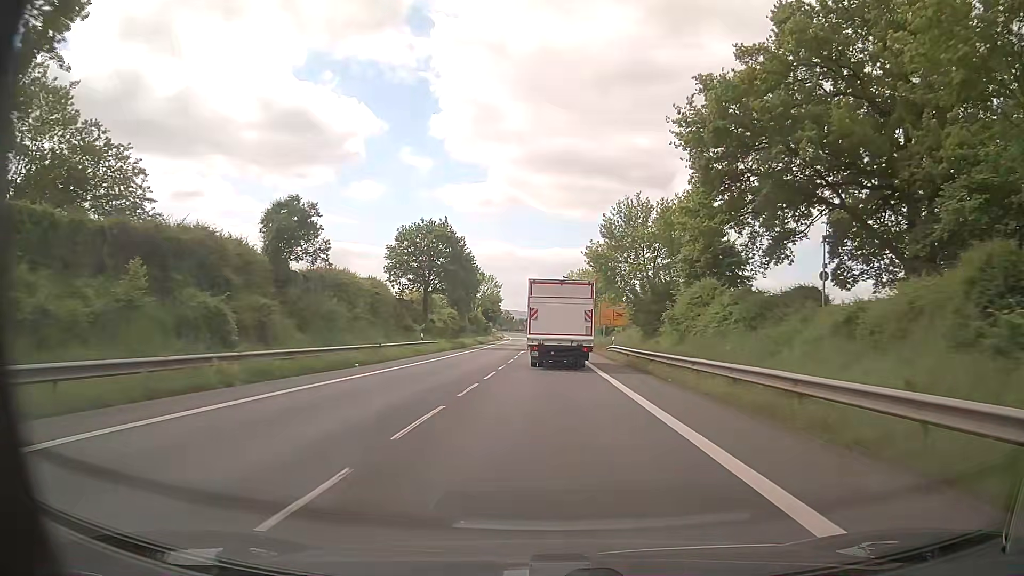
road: primary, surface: asphalt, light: Day
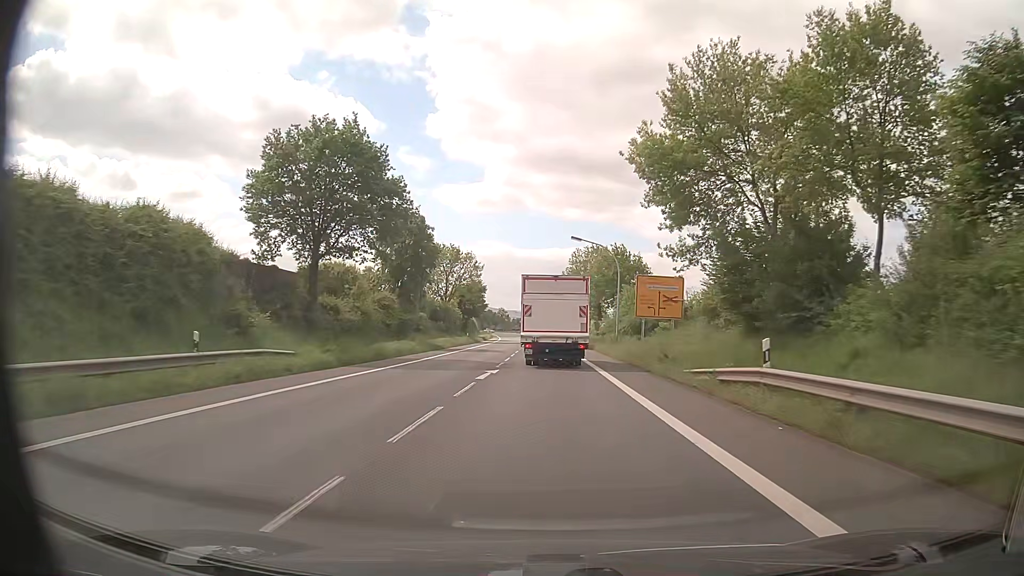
(0.0, +30.3) m; 0°
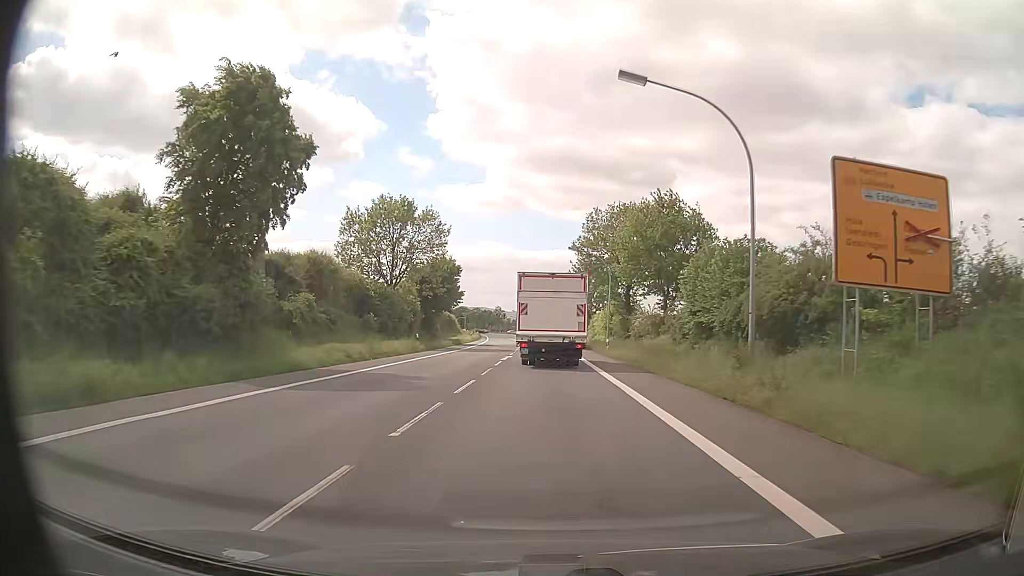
(-0.2, +29.6) m; 0°
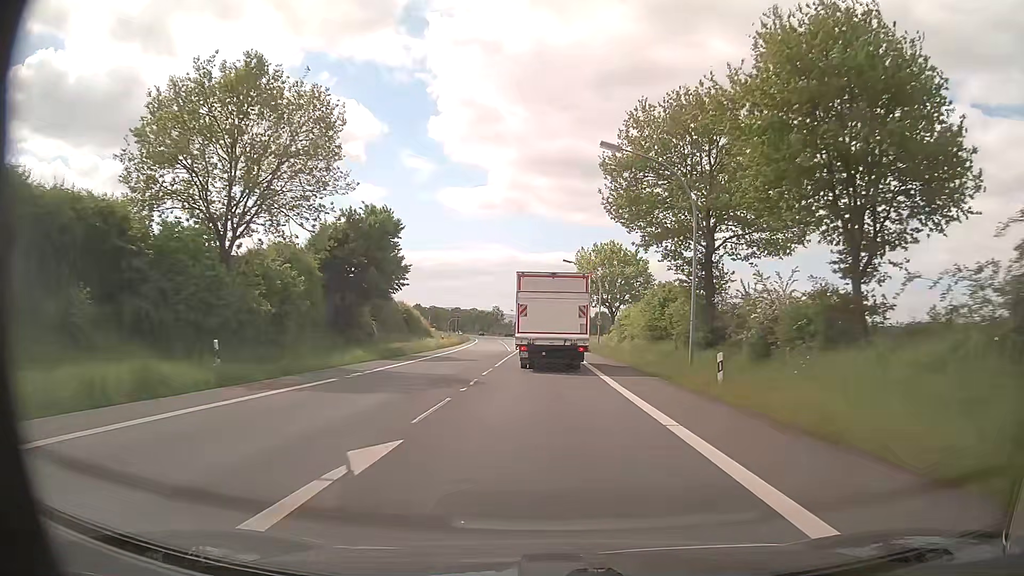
(-0.1, +28.6) m; -1°
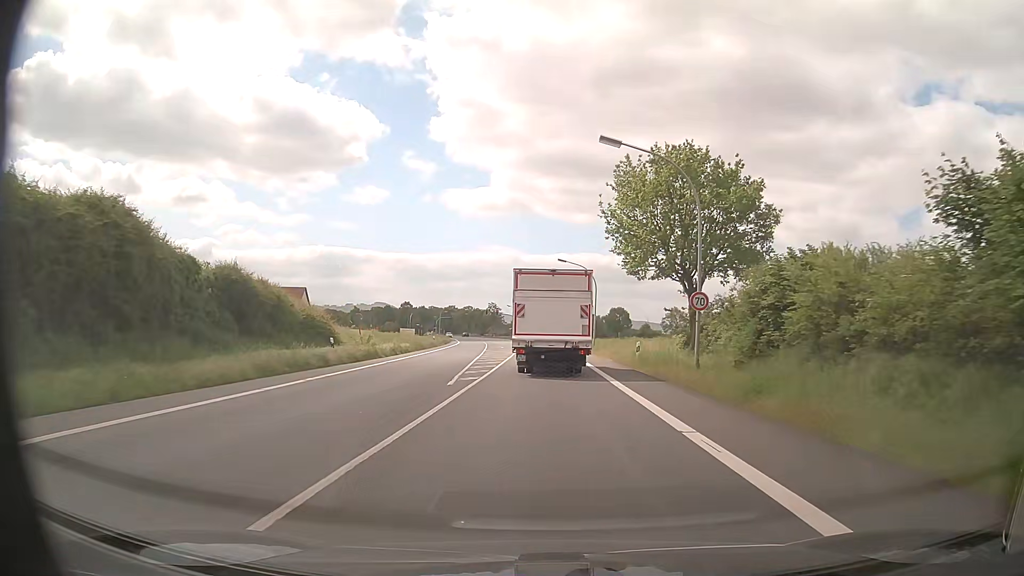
(-0.1, +35.9) m; -1°
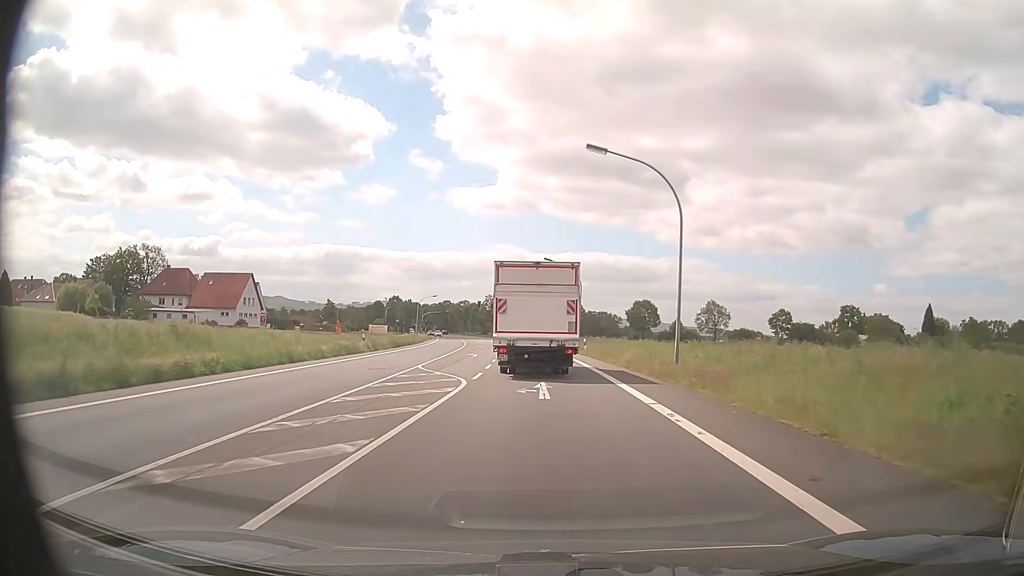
(+0.1, +33.8) m; 0°
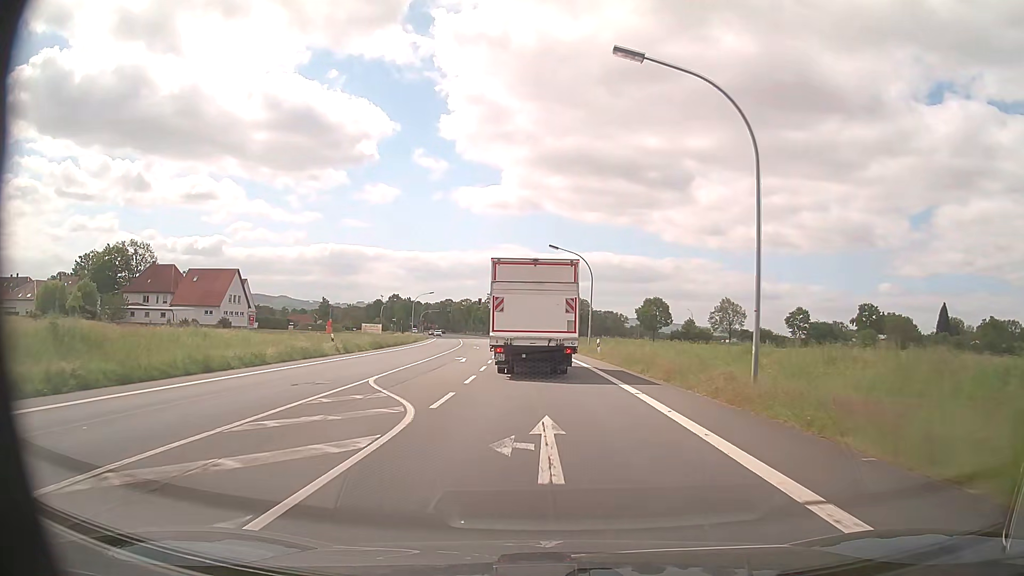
(0.0, +8.1) m; 0°
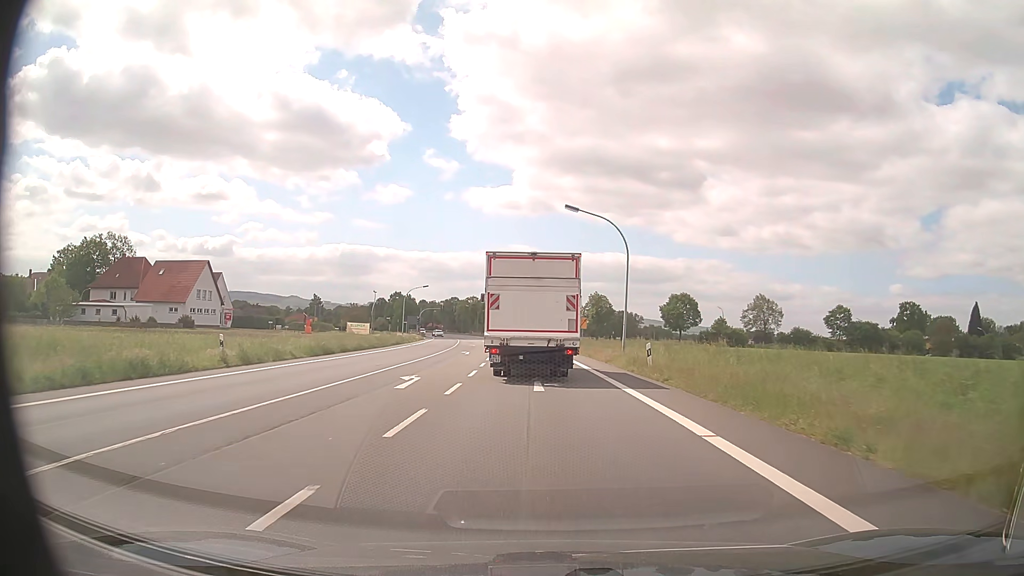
(-0.2, +15.4) m; -1°
(0, +10) (0, +20) (-1, +30) (-1, +40) (-2, +50) (-3, +60) (-3, +70) (-5, +80) (-6, +90) (-7, +100) m
